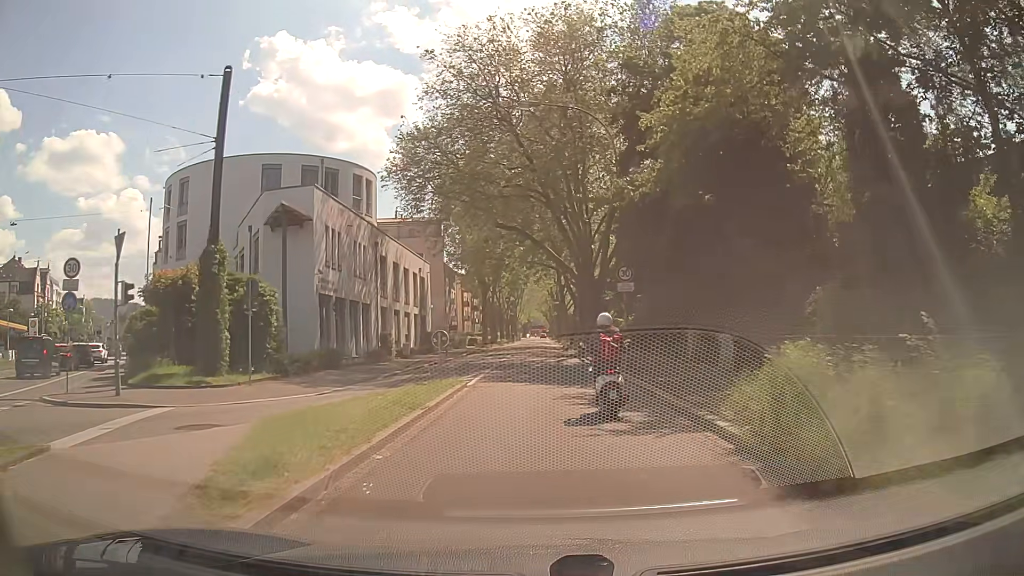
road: secondary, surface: asphalt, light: Day
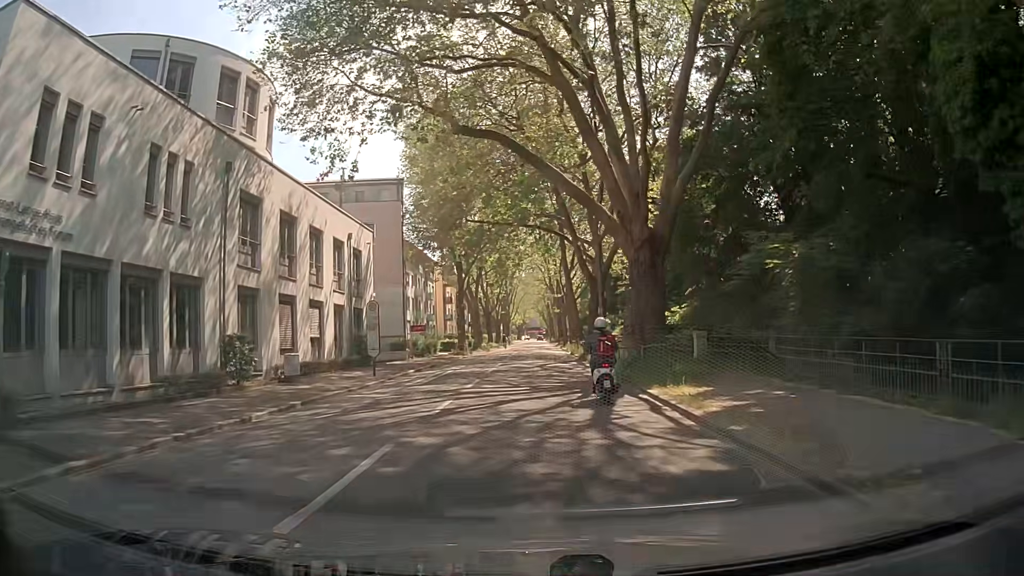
(0.0, +21.1) m; +1°
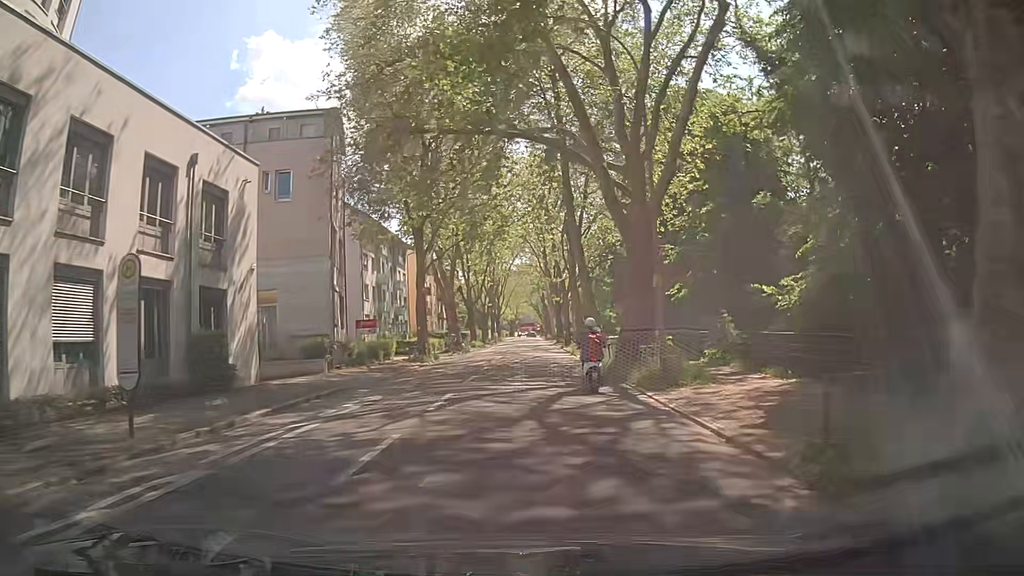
(0.0, +17.2) m; 0°
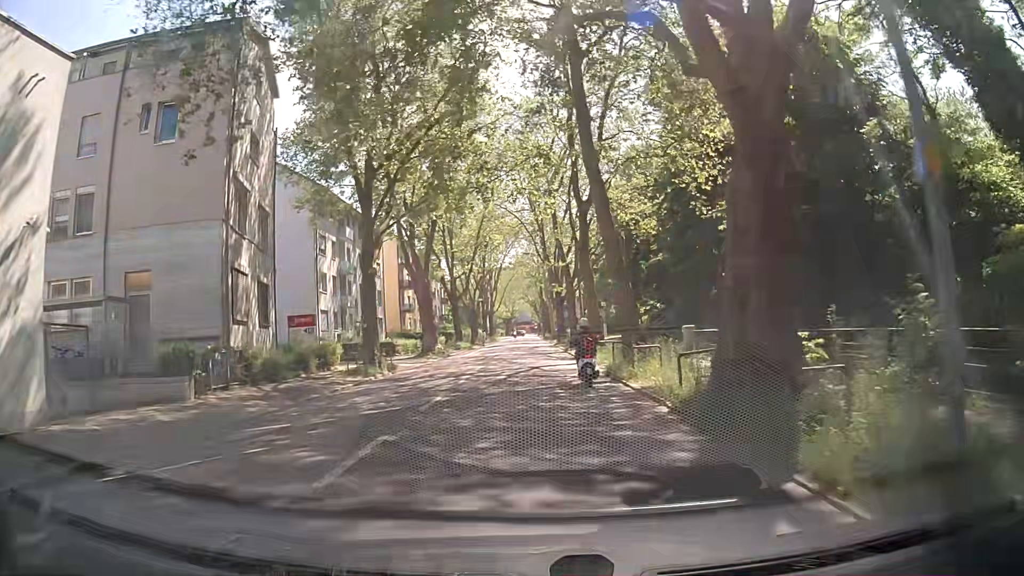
(0.0, +12.1) m; 0°
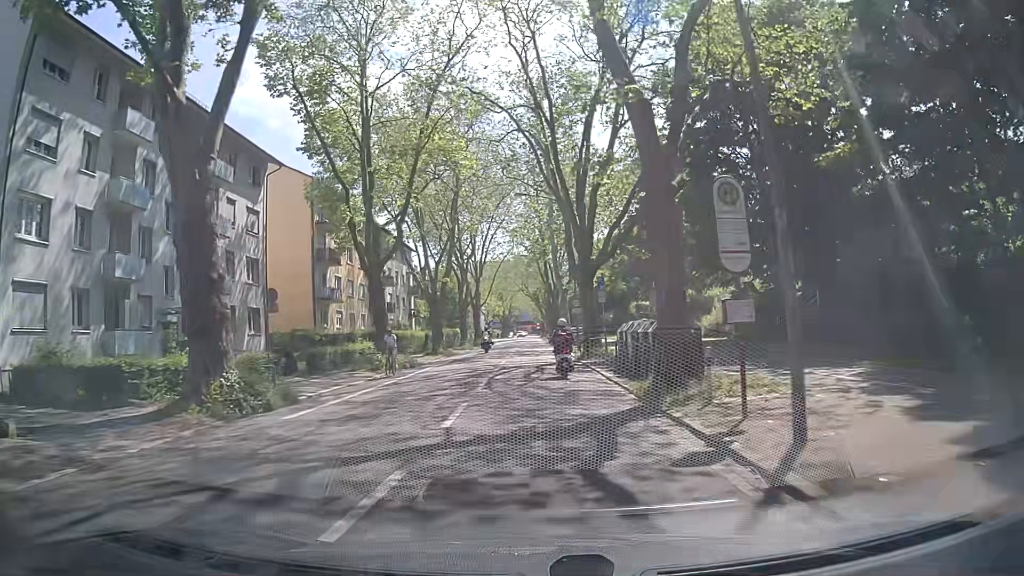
(+0.2, +32.4) m; -1°
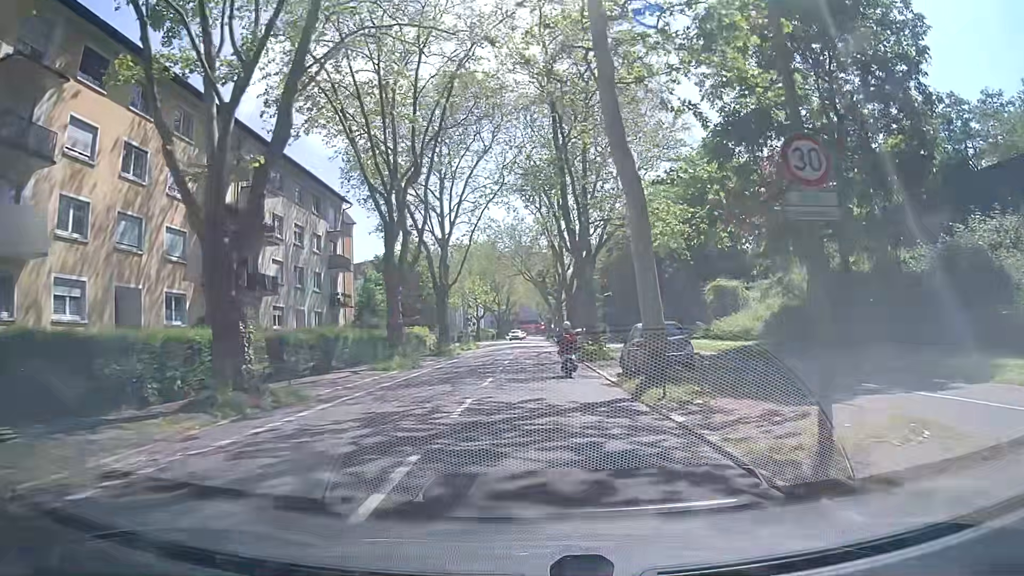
(+0.6, +35.0) m; +1°
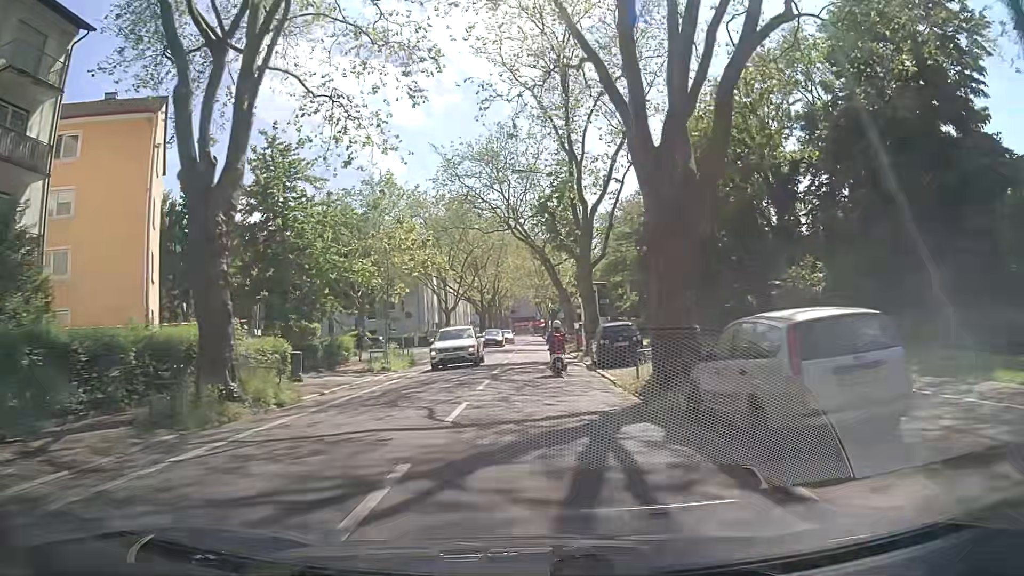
(+0.5, +37.0) m; +1°
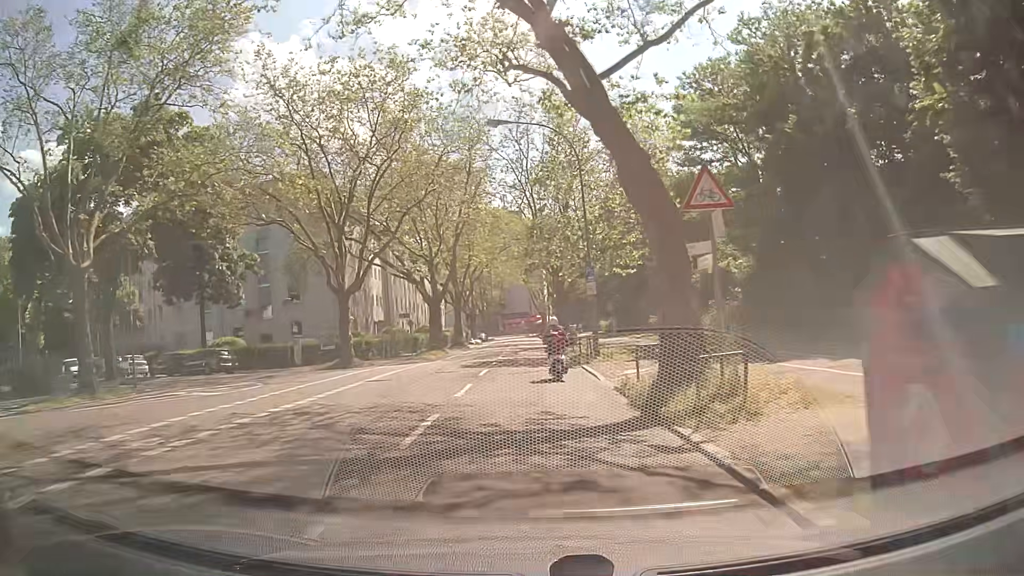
(+0.1, +38.3) m; 0°
(0, +10) (0, +20) (0, +30) (0, +40) (0, +50) (0, +60) (-1, +70) (-1, +80) (-1, +90) (-1, +100) m
